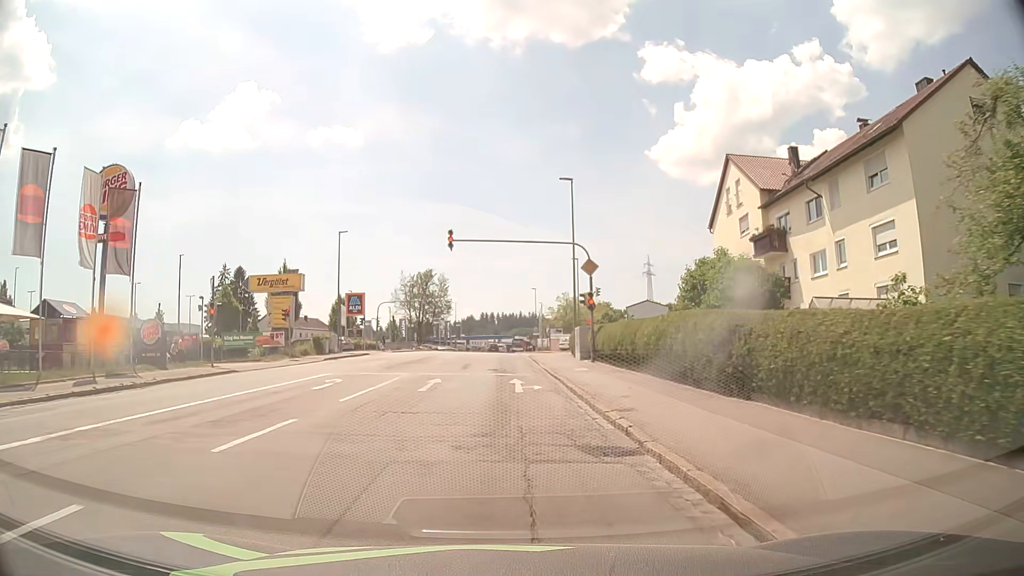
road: tertiary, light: Day
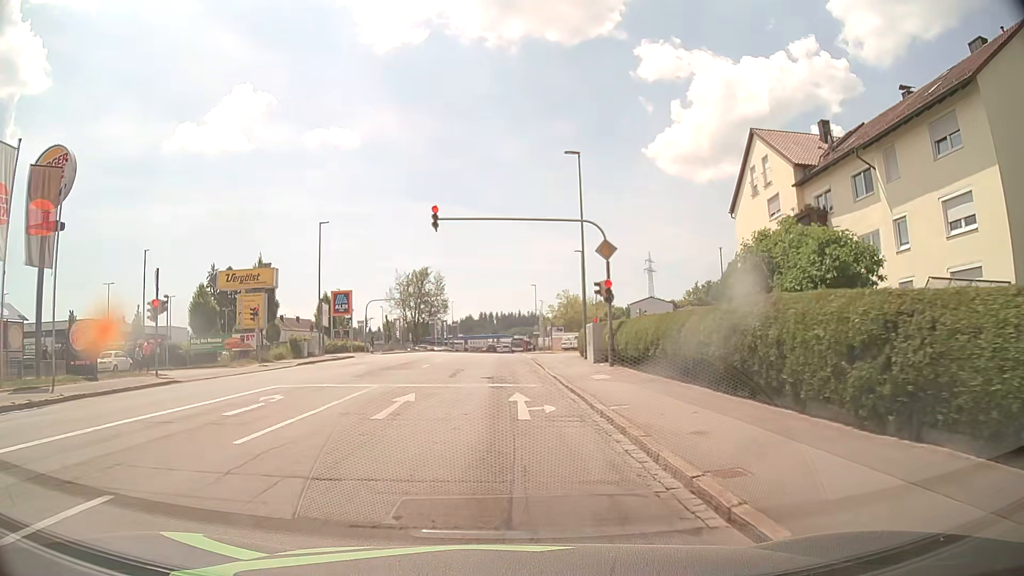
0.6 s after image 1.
(0.0, +5.3) m; 0°
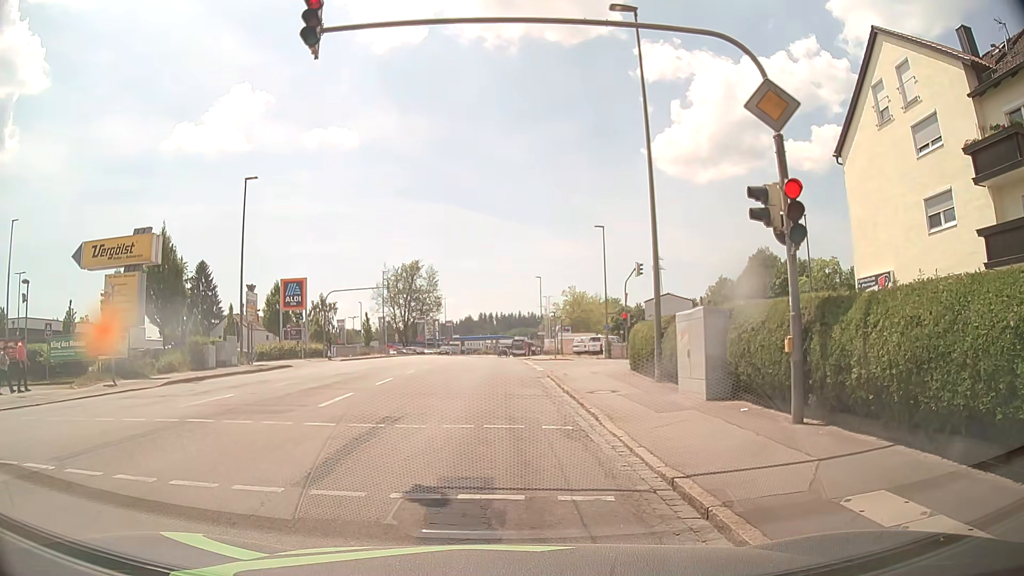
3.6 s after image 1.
(+0.1, +14.8) m; +2°
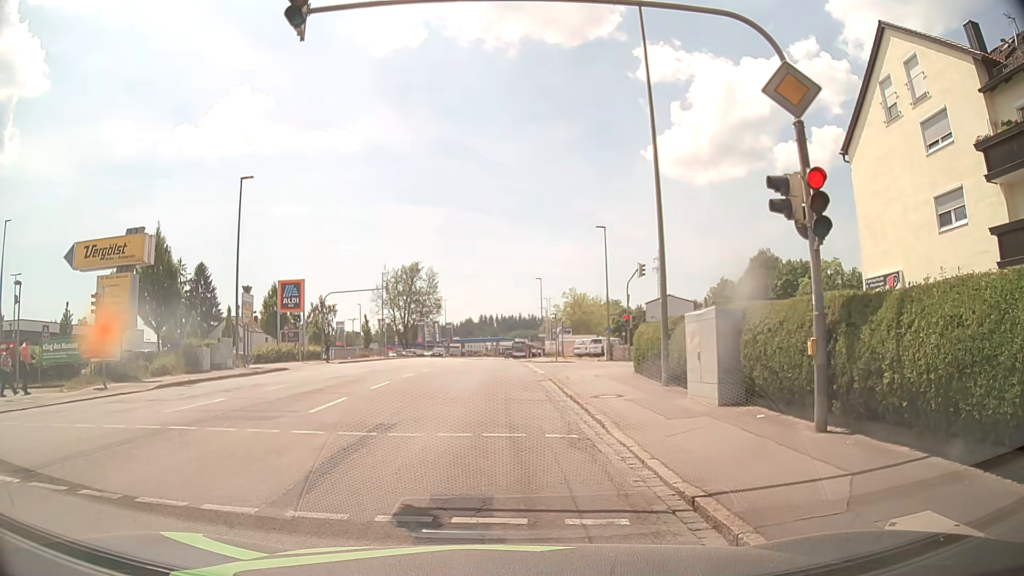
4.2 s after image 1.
(0.0, +0.6) m; 0°
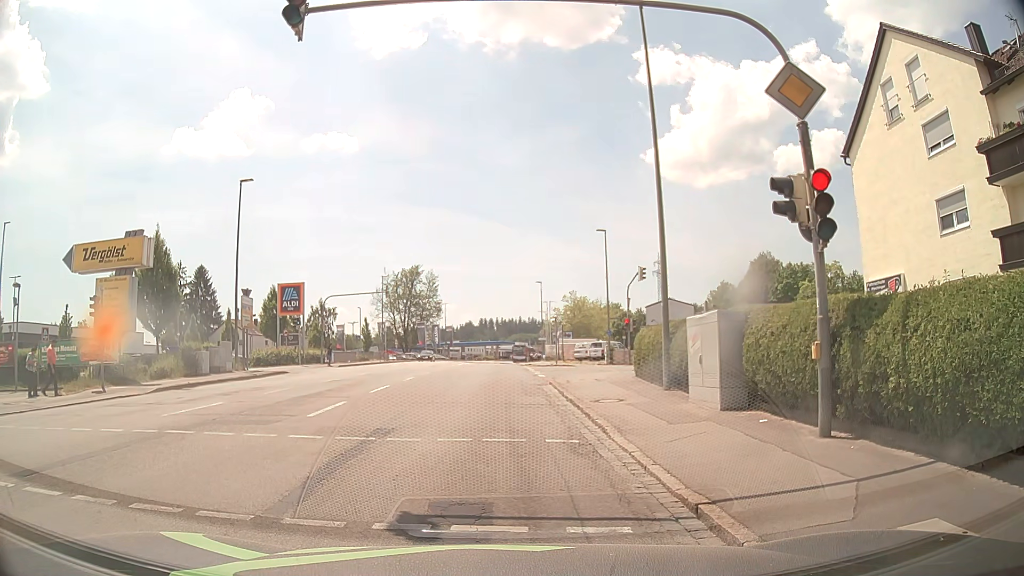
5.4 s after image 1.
(0.0, +0.2) m; 0°
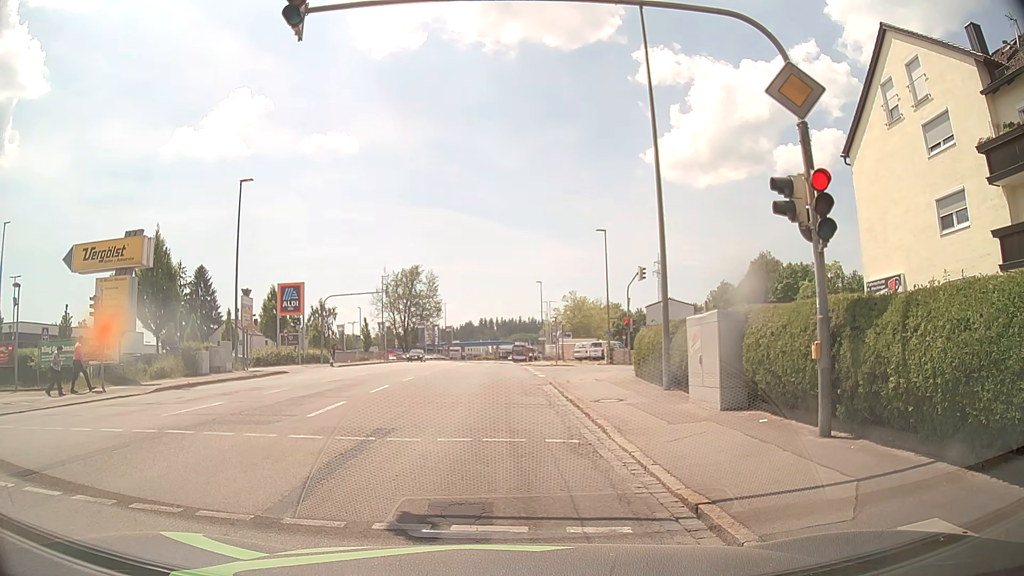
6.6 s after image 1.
(0.0, 0.0) m; 0°
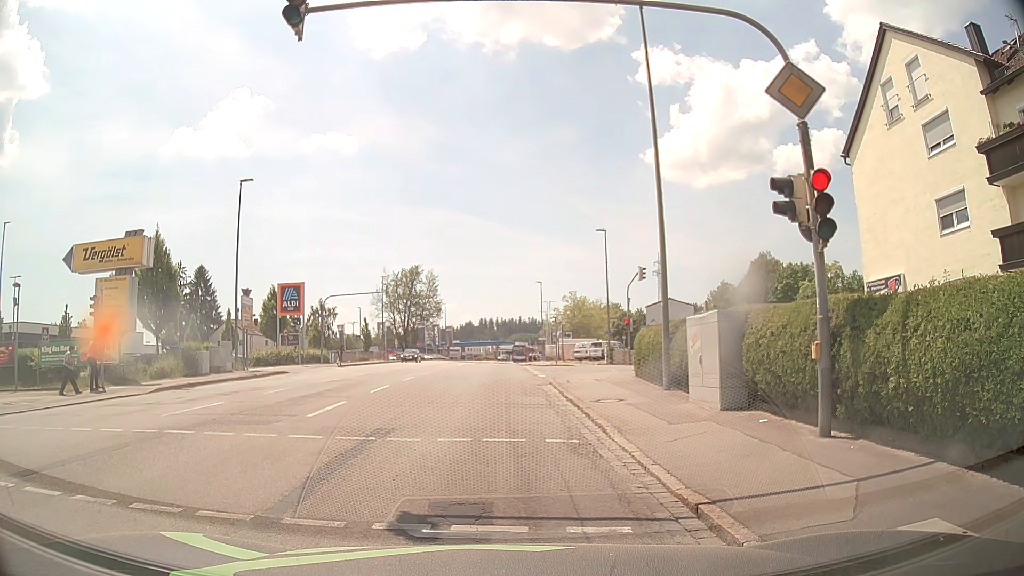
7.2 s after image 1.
(0.0, 0.0) m; 0°
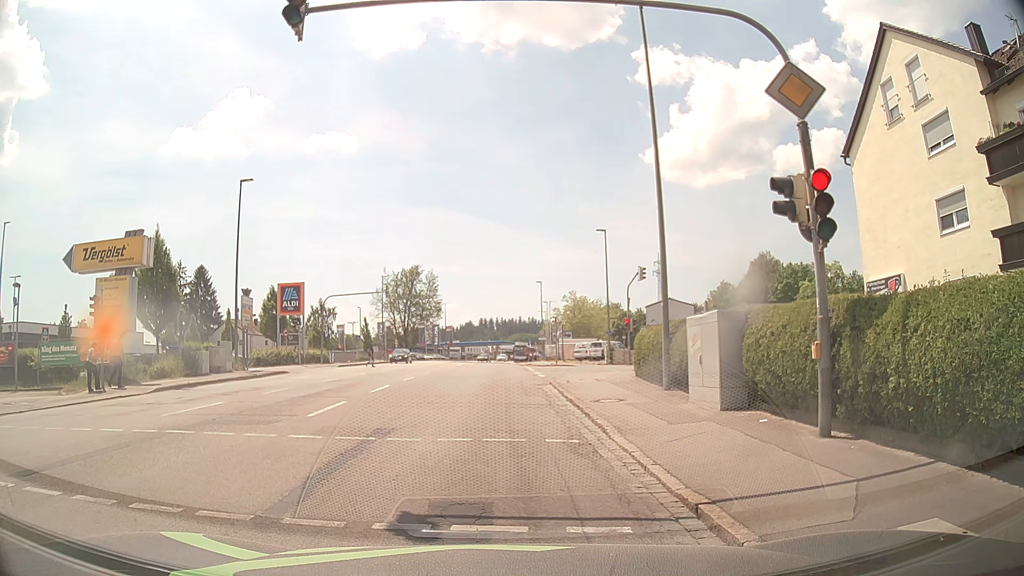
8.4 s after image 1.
(0.0, 0.0) m; 0°
(0, +10) (-1, +20) (-1, +30) (-2, +40) (-2, +50) (-3, +60) (-3, +70) (-3, +80) (-3, +90) (-3, +100) m
